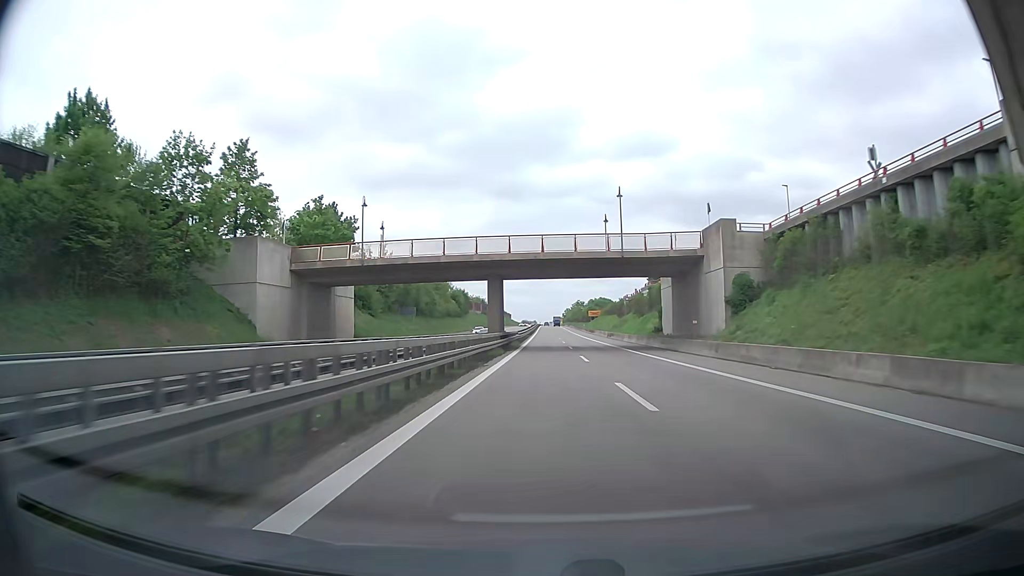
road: trunk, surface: asphalt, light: Day
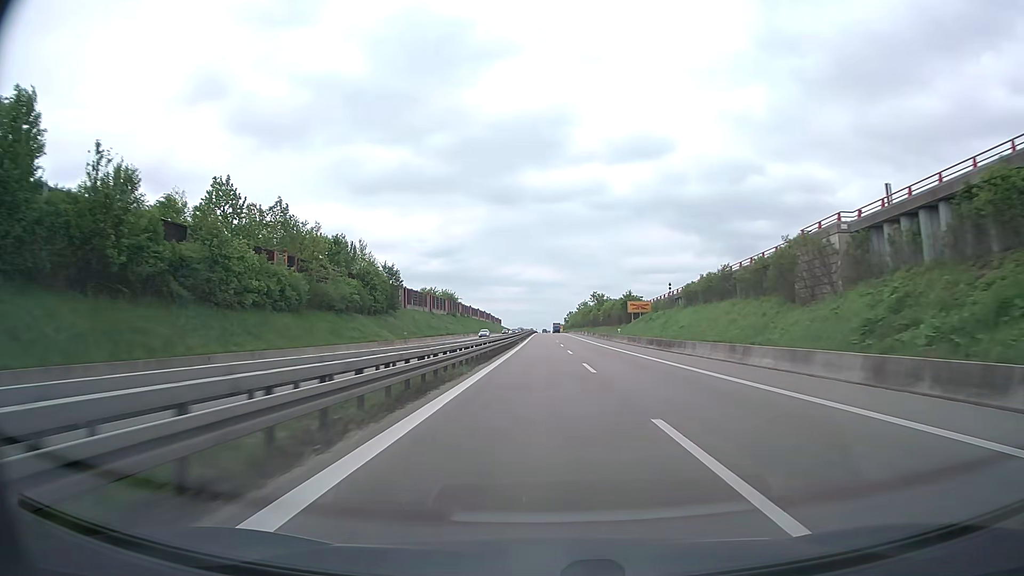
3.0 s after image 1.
(+0.6, +79.6) m; +1°
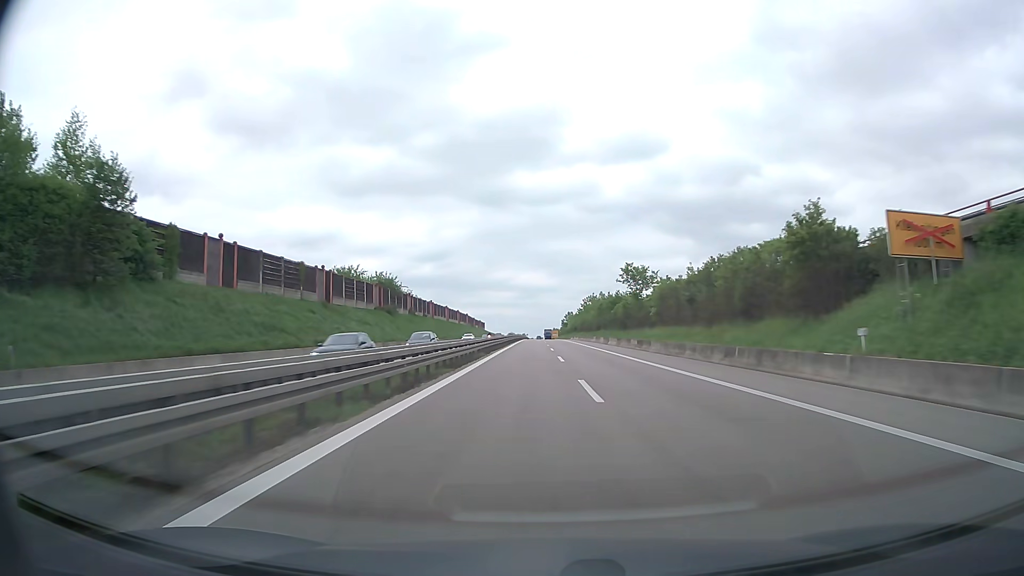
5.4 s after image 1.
(+0.3, +63.7) m; +1°
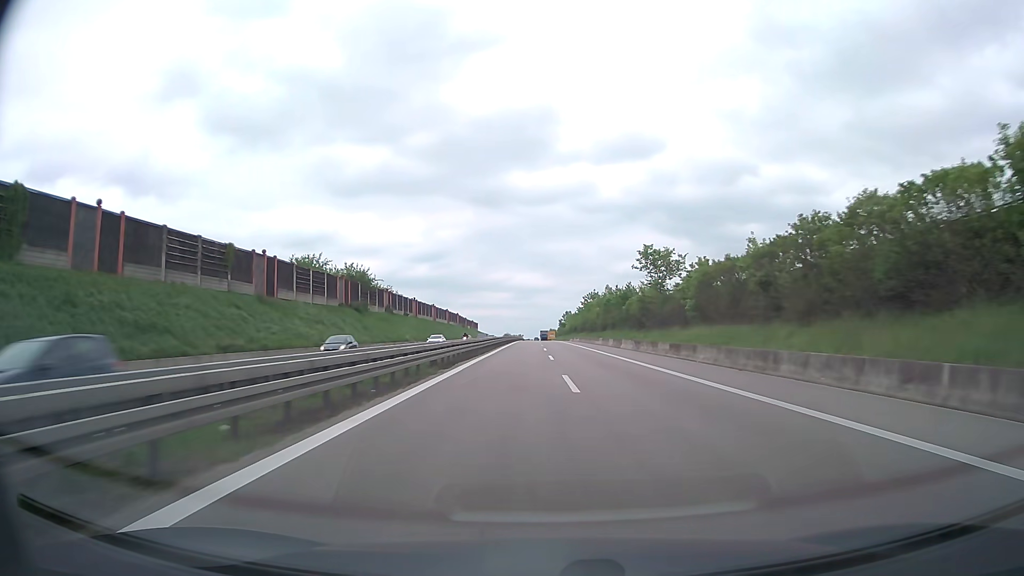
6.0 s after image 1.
(0.0, +15.9) m; 0°
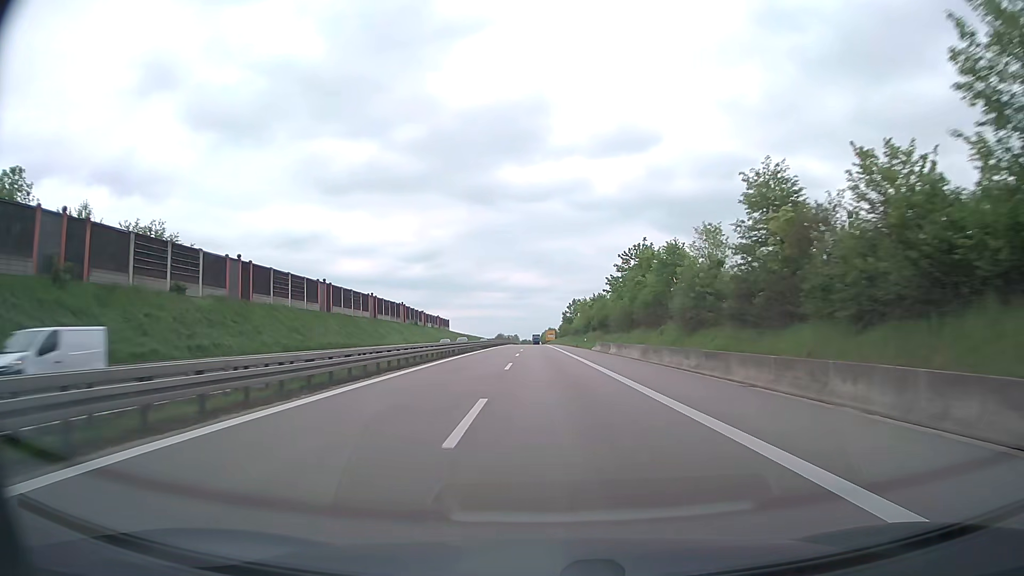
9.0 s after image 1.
(+0.6, +79.7) m; 0°
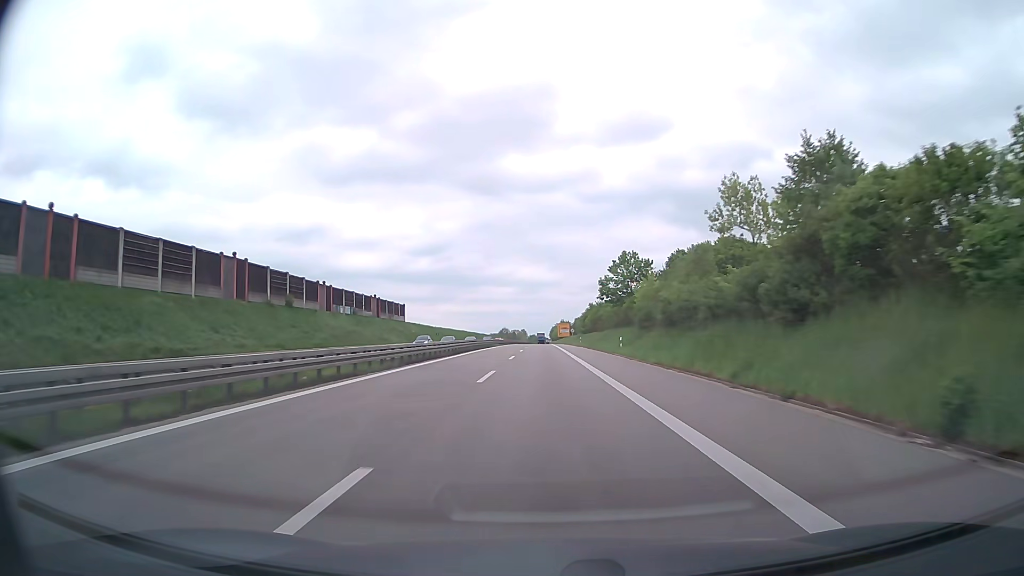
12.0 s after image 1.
(-0.8, +80.0) m; -1°
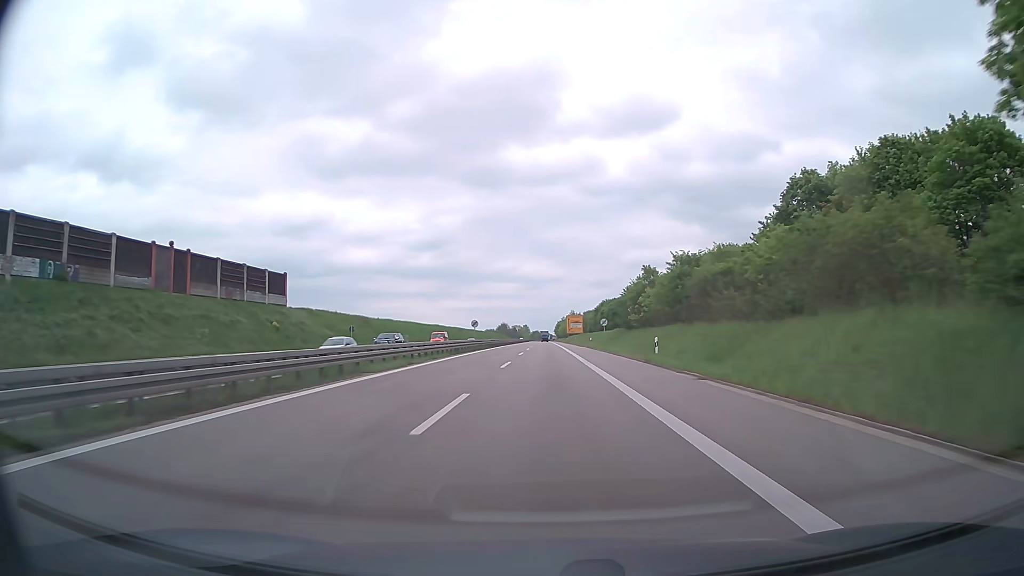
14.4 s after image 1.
(-0.2, +64.2) m; 0°
(0, +10) (0, +20) (0, +30) (0, +40) (0, +50) (0, +60) (0, +70) (0, +80) (0, +90) (0, +100) m
